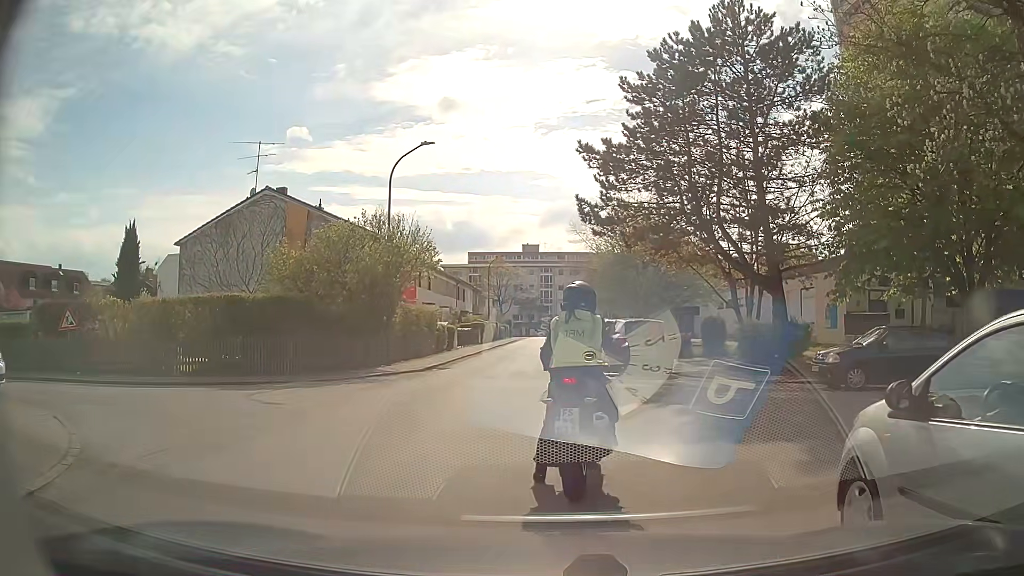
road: residential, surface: asphalt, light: Day
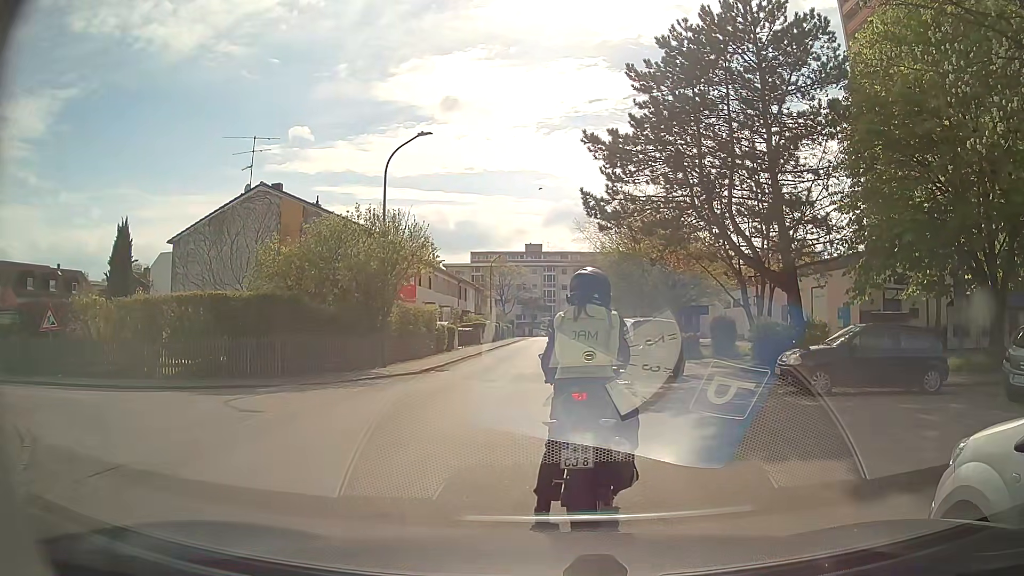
(0.0, +1.0) m; +2°
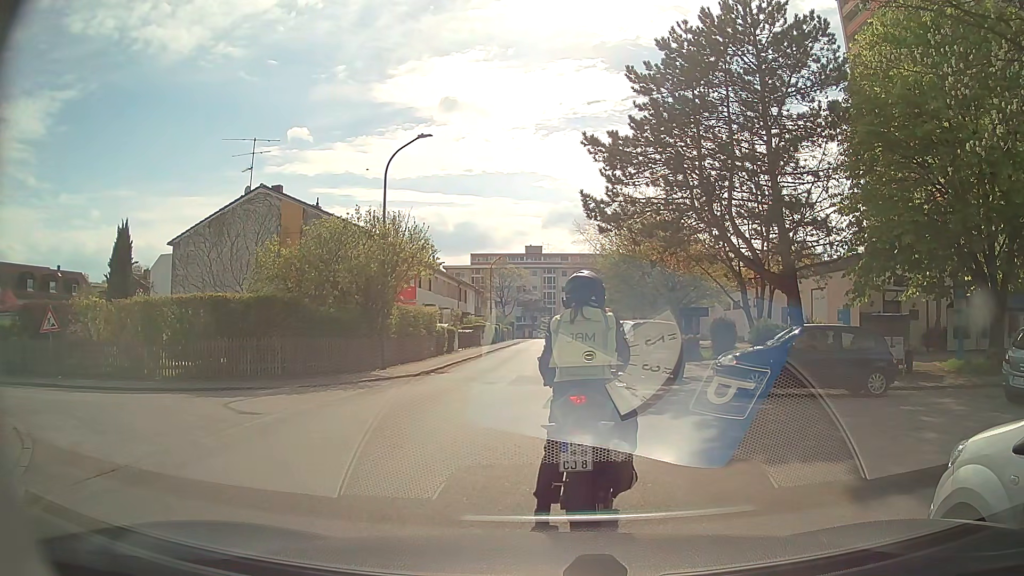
(0.0, +0.1) m; 0°
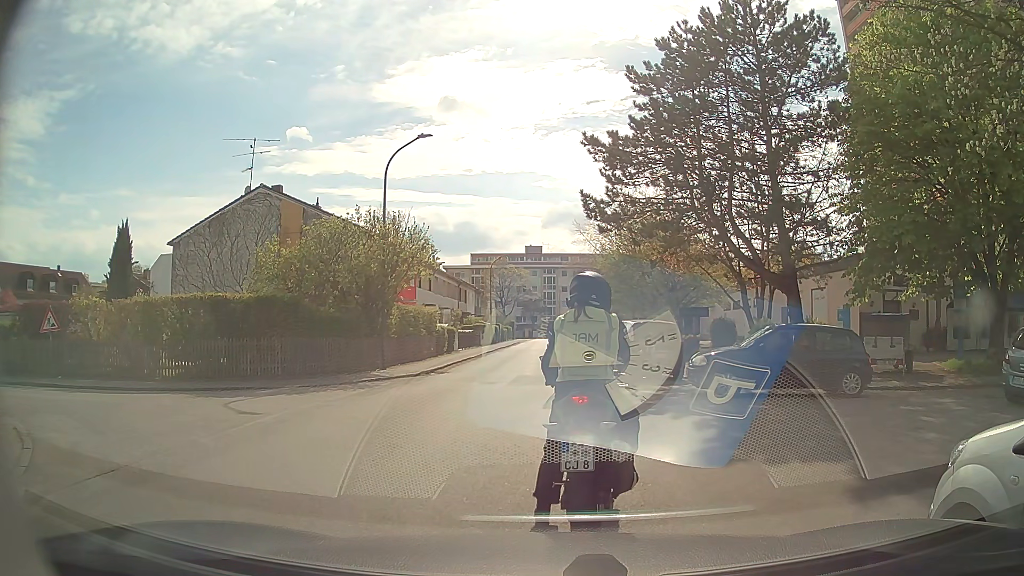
(0.0, 0.0) m; 0°
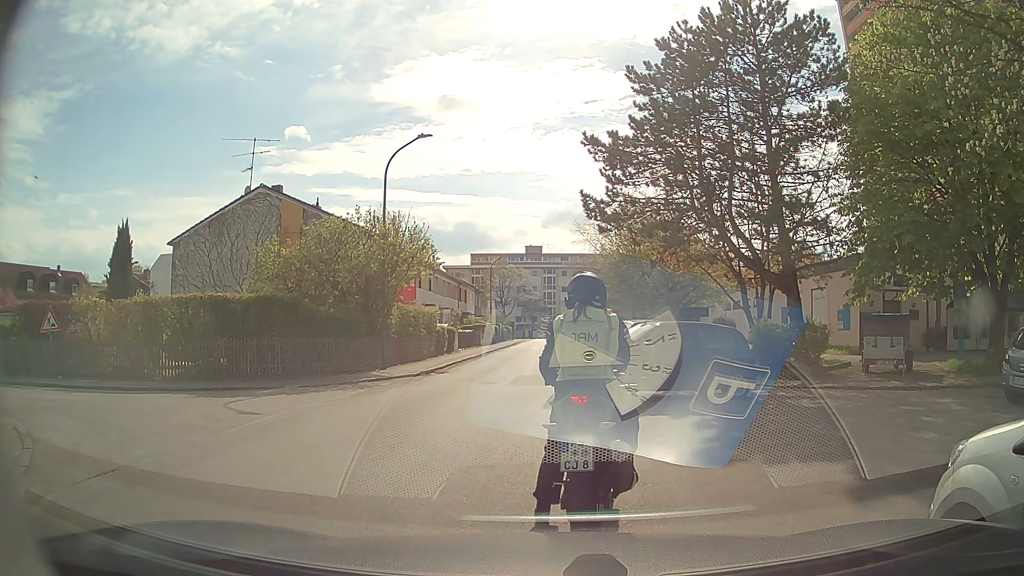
(0.0, 0.0) m; 0°
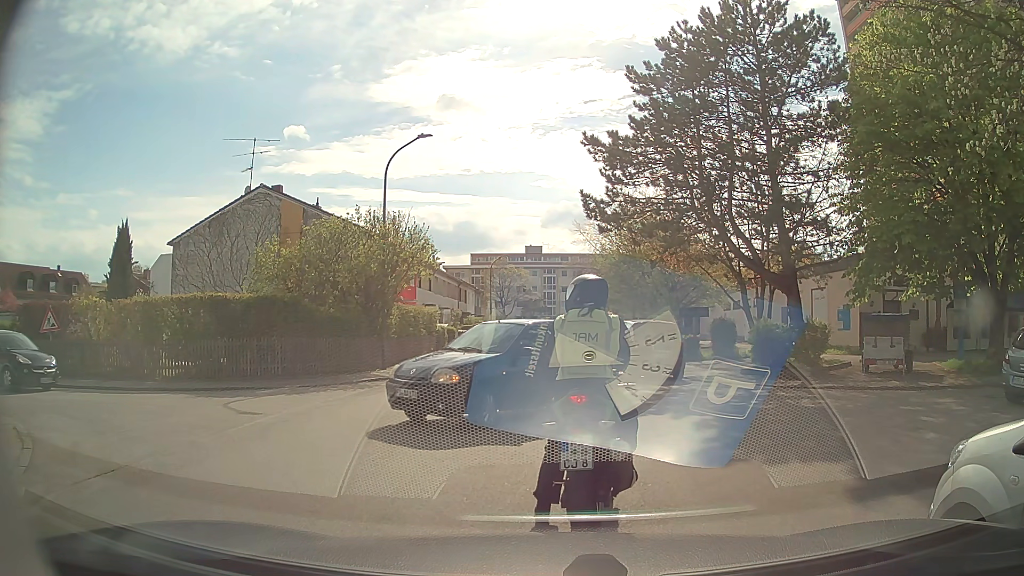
(0.0, 0.0) m; 0°
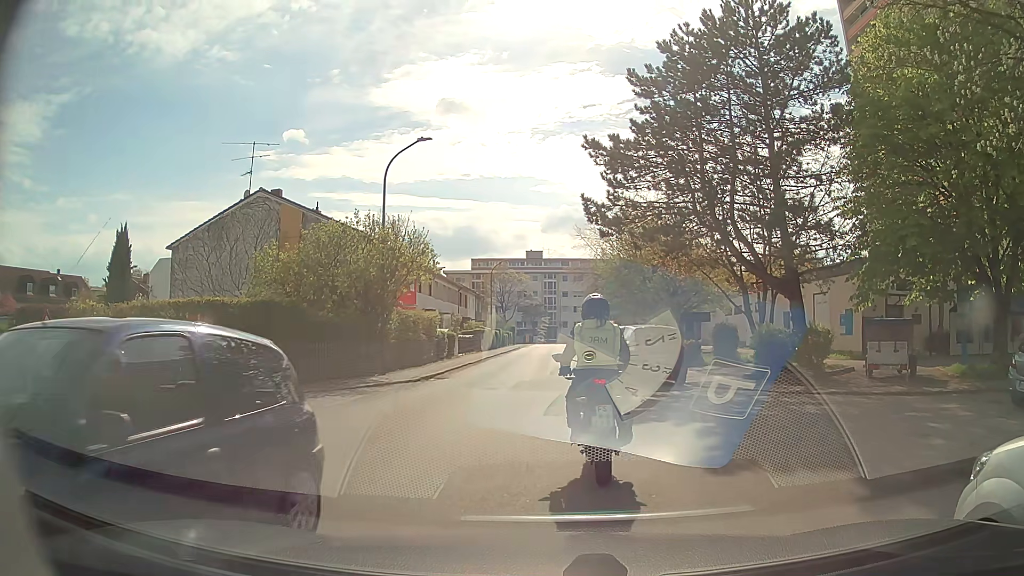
(0.0, +0.2) m; 0°
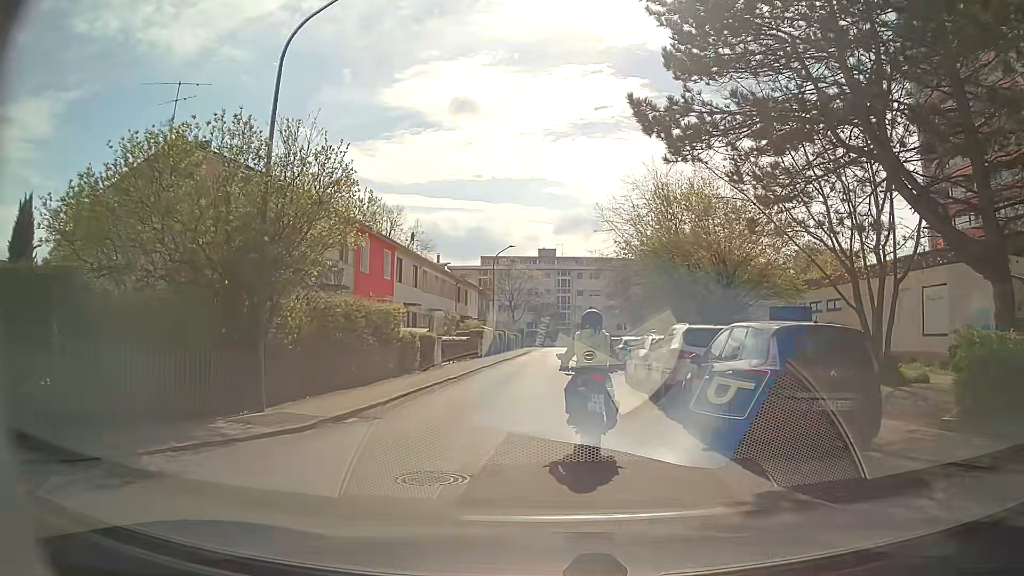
(-0.7, +10.8) m; -4°
